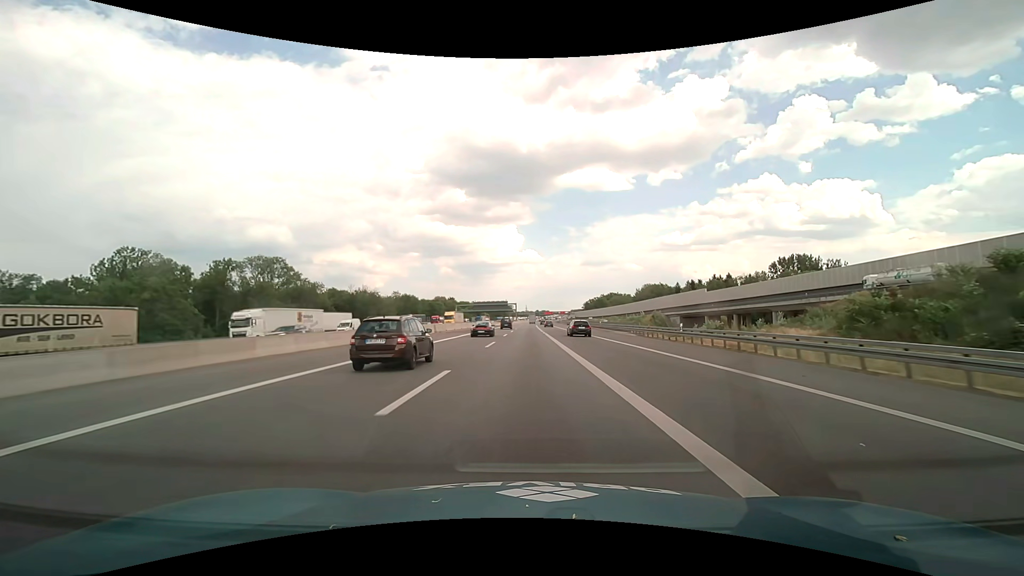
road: motorway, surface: asphalt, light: Day
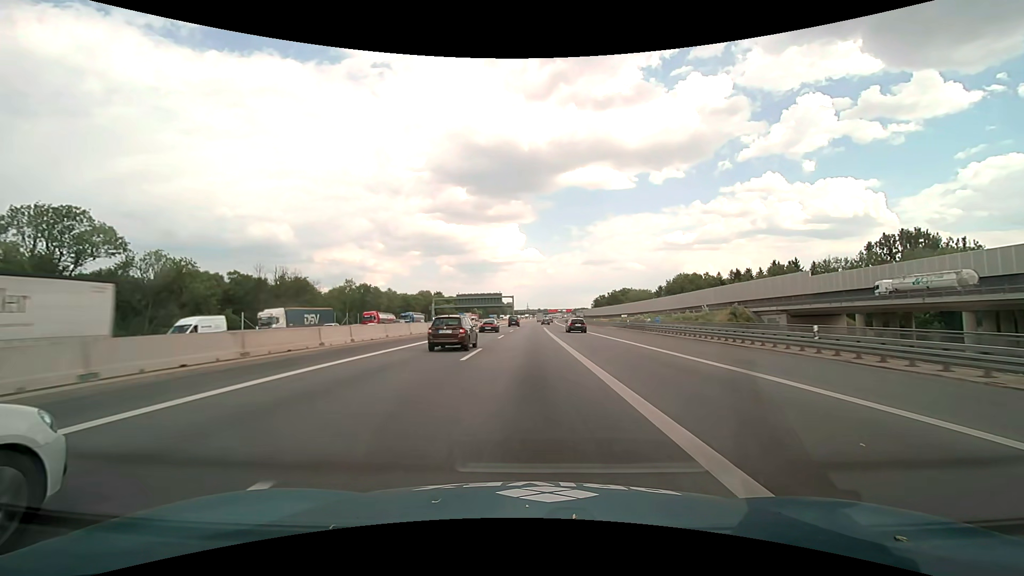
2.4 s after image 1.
(-0.1, +63.2) m; 0°
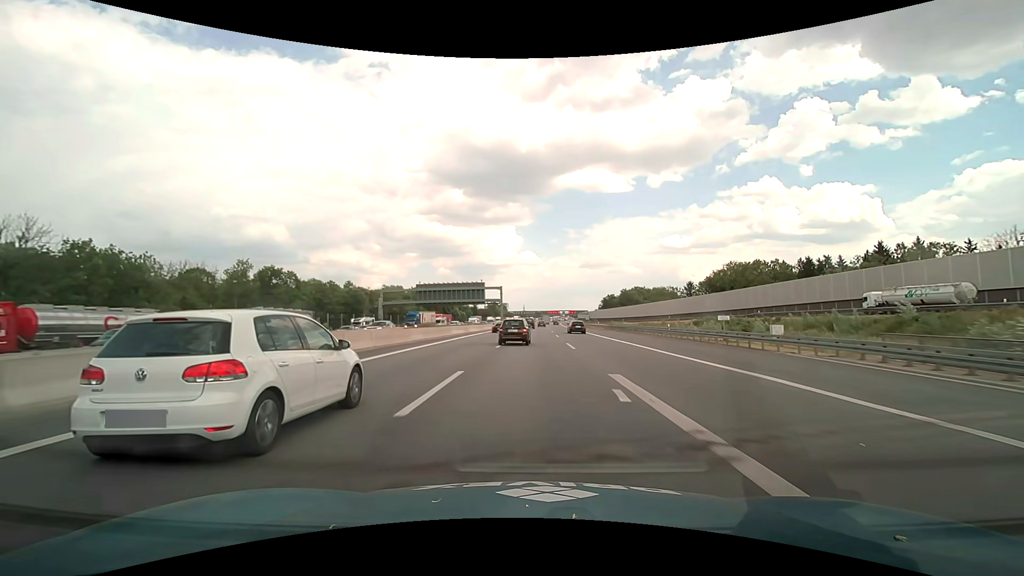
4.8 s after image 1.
(0.0, +63.2) m; 0°
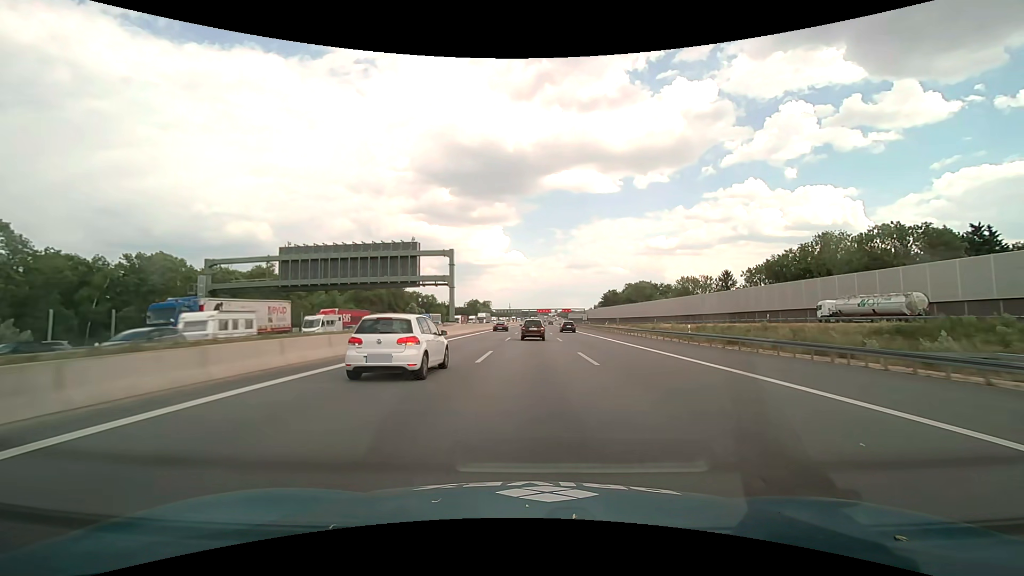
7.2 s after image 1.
(+0.8, +63.1) m; +1°
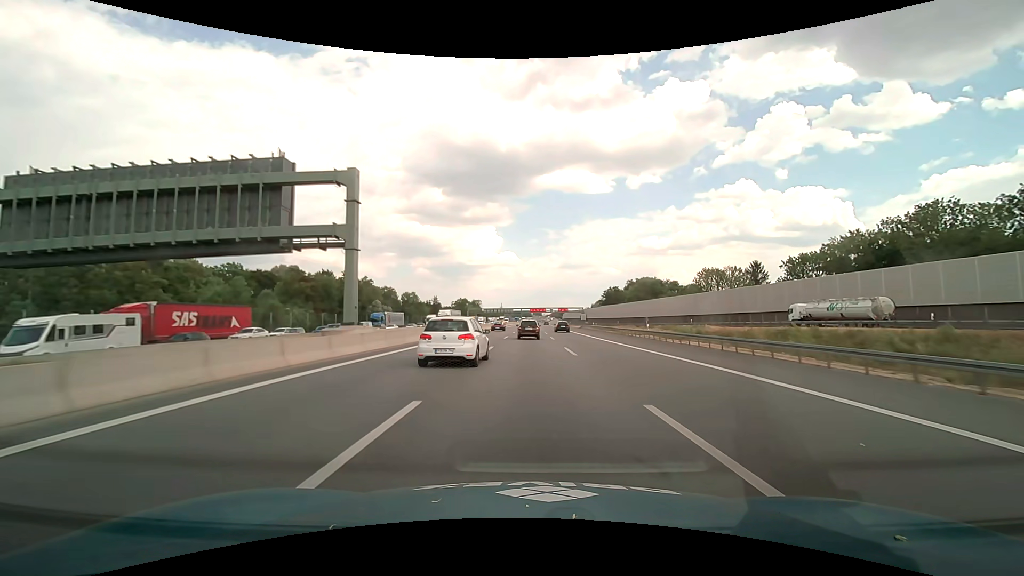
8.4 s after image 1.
(+0.2, +31.6) m; +1°
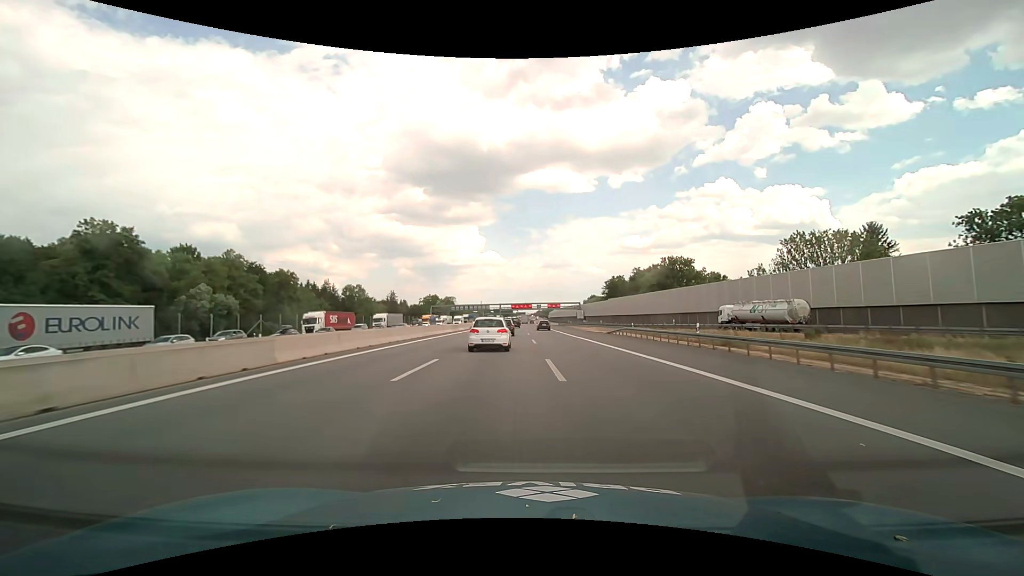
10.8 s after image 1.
(+1.1, +63.1) m; +2°
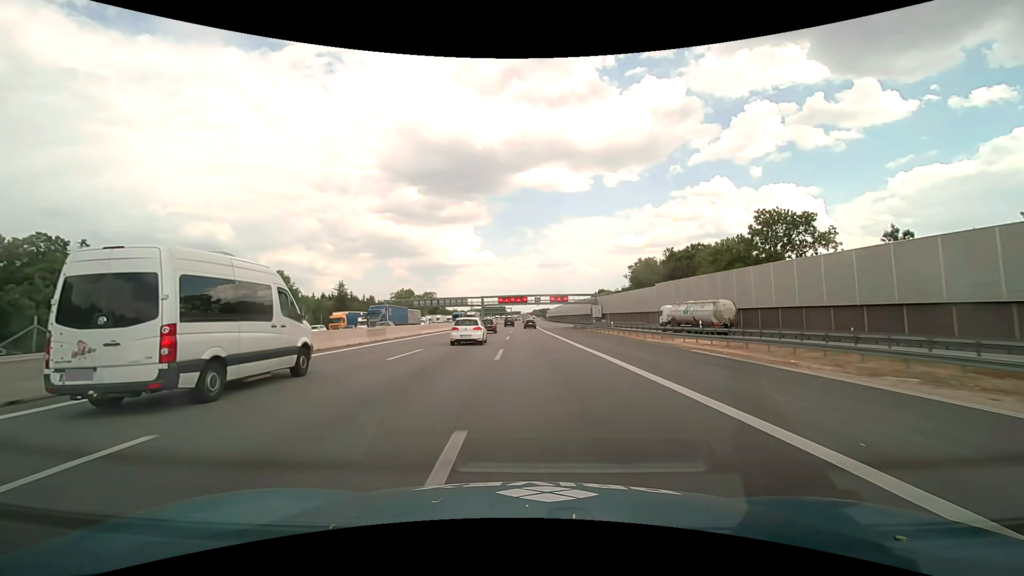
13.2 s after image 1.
(+0.3, +63.4) m; 0°
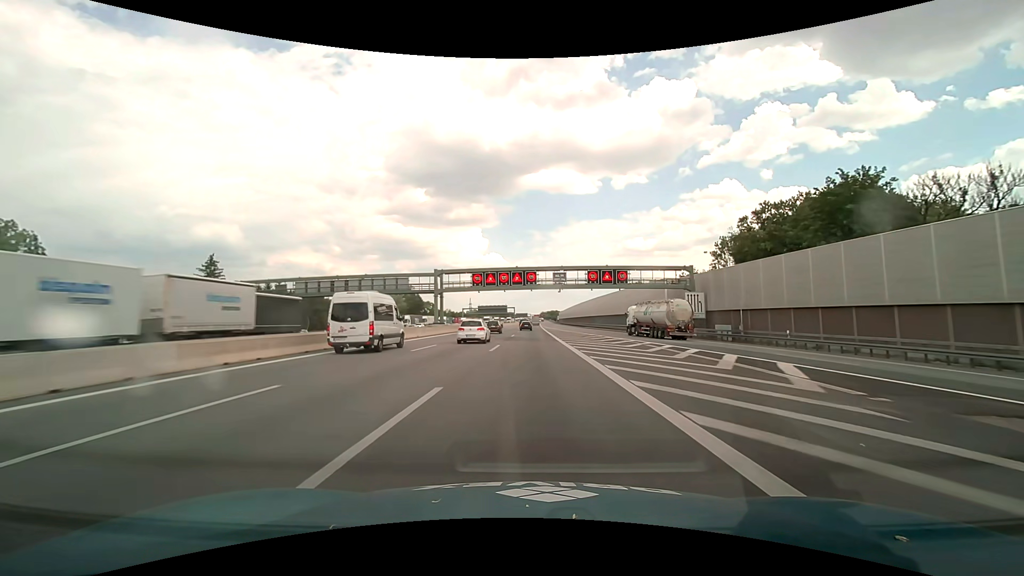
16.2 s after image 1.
(-0.5, +81.9) m; -1°
(0, +10) (0, +20) (0, +30) (0, +40) (0, +50) (0, +60) (0, +70) (+1, +80) (+1, +90) (+1, +100) m
